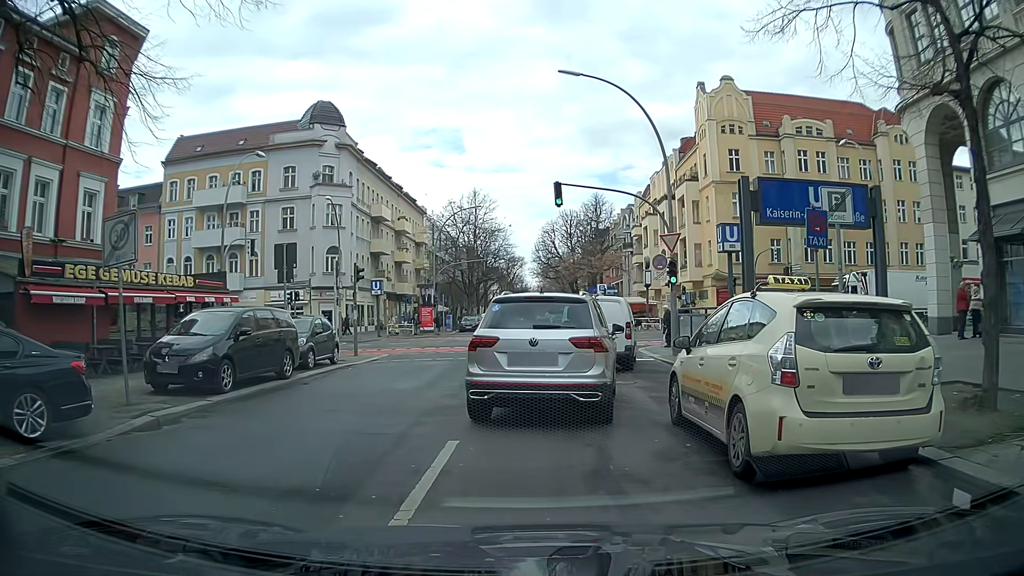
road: residential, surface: asphalt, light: Day
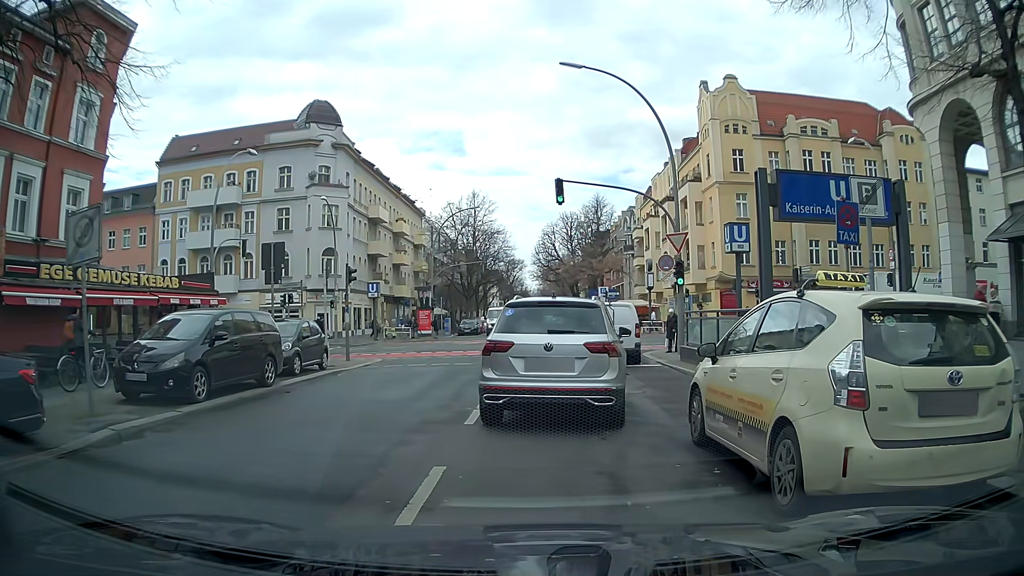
(0.0, +1.1) m; 0°
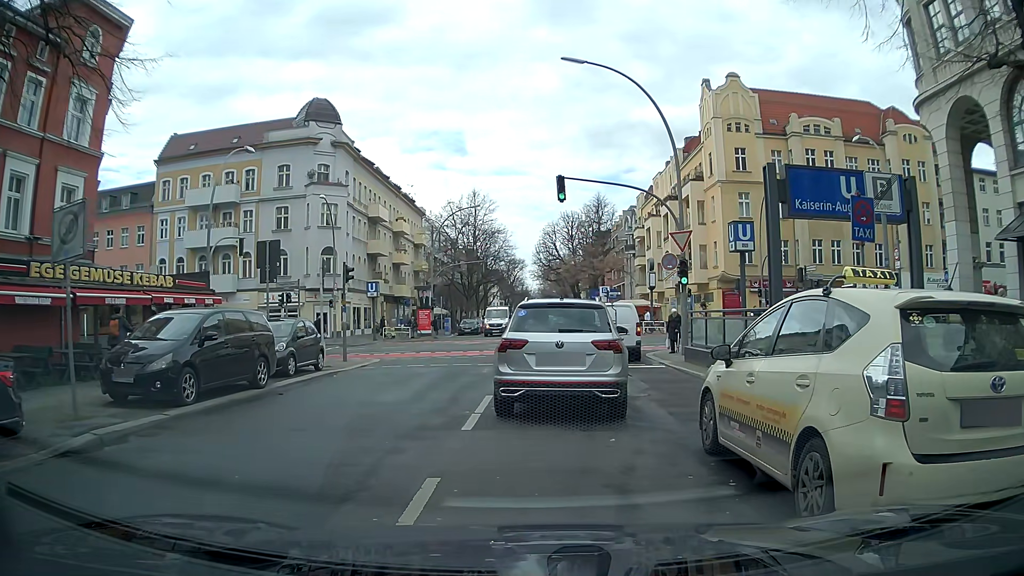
(0.0, +0.5) m; 0°
